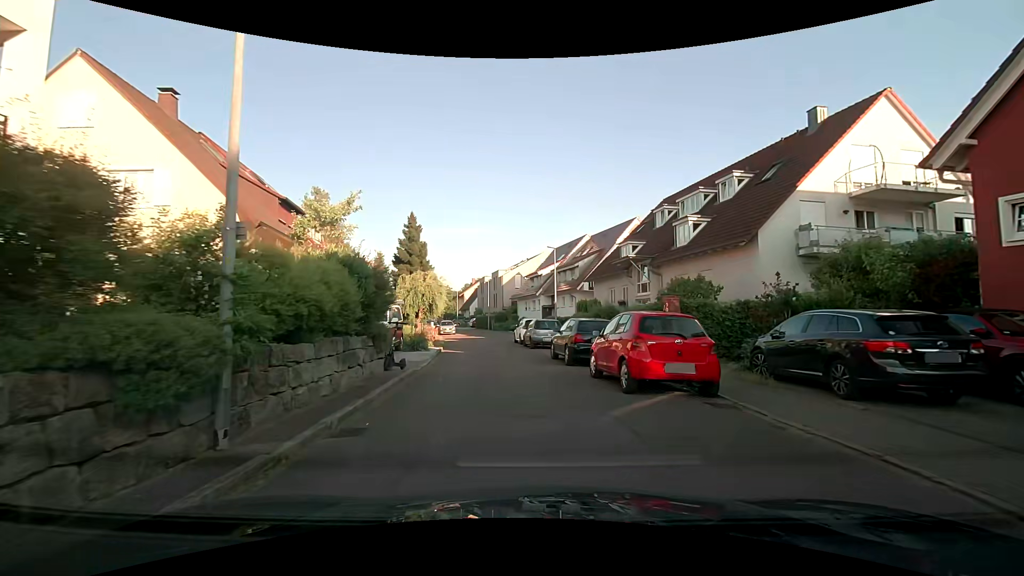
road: residential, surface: asphalt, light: Day
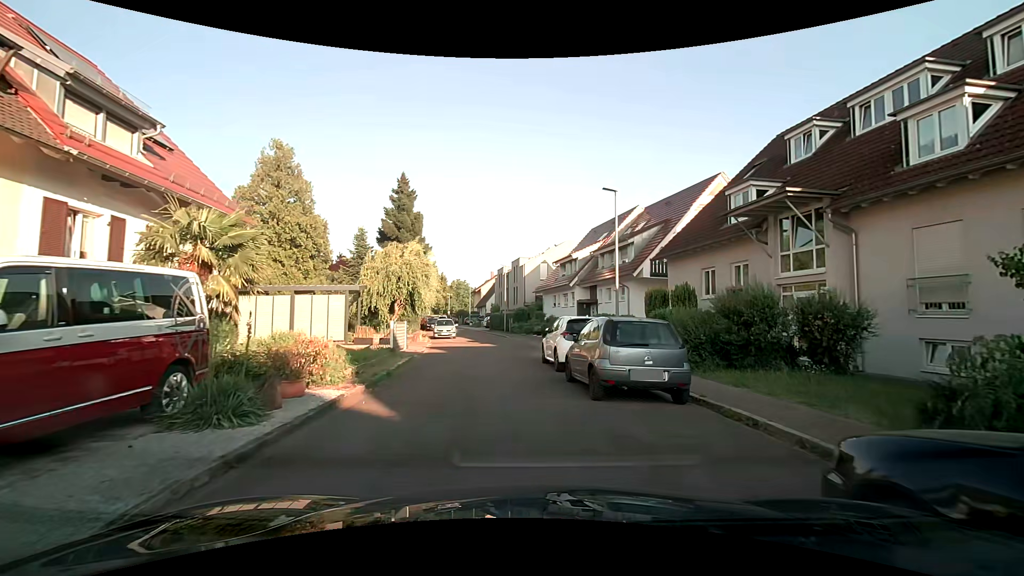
(-0.5, +14.9) m; -3°
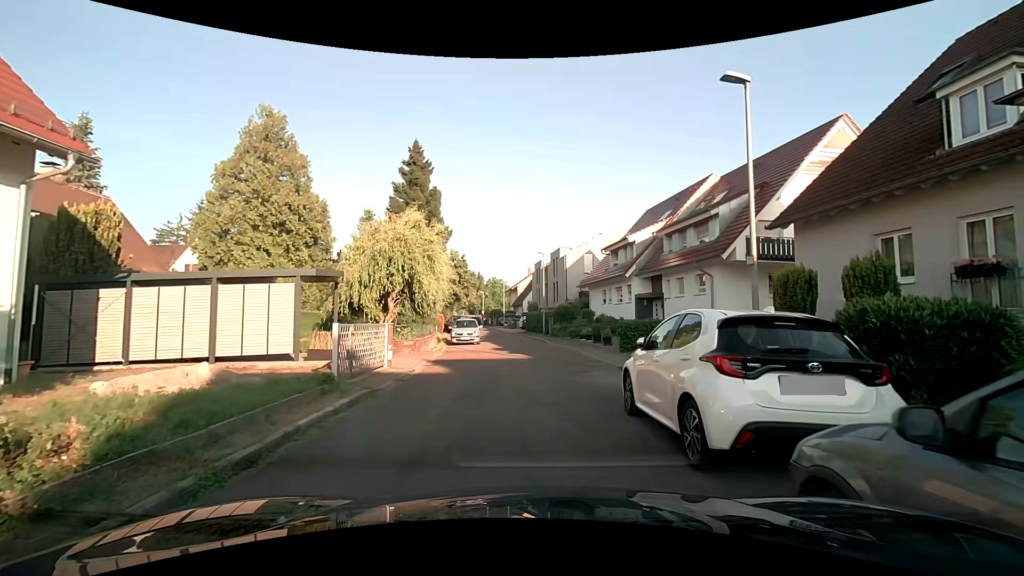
(-0.1, +8.4) m; -4°
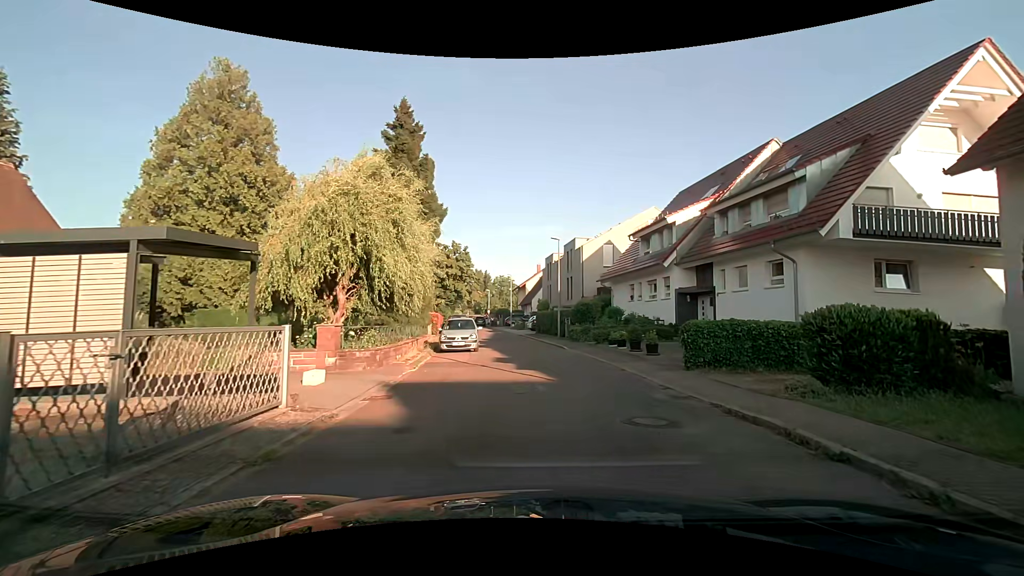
(-0.2, +6.6) m; -1°
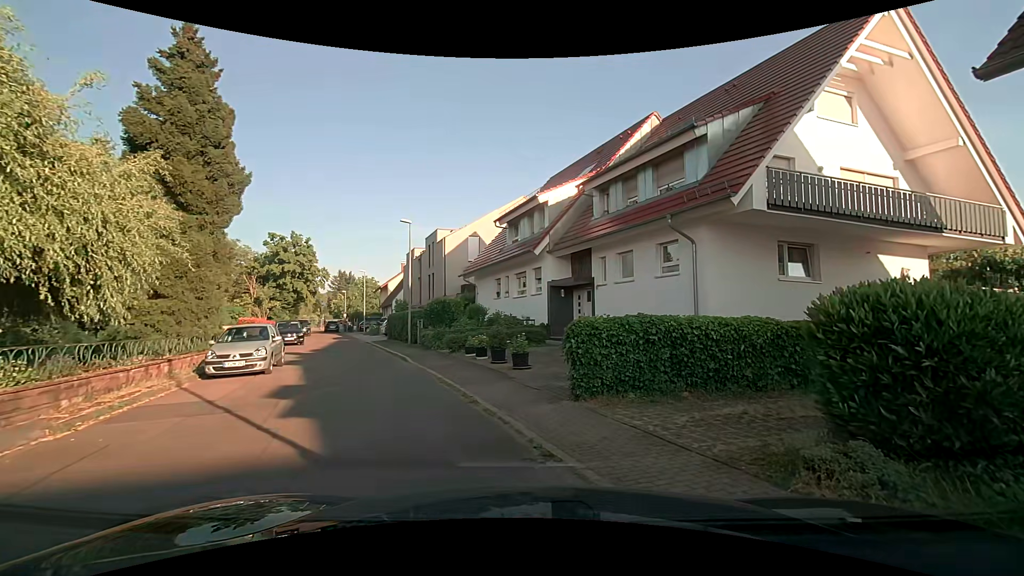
(+1.0, +5.7) m; +13°
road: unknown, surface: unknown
